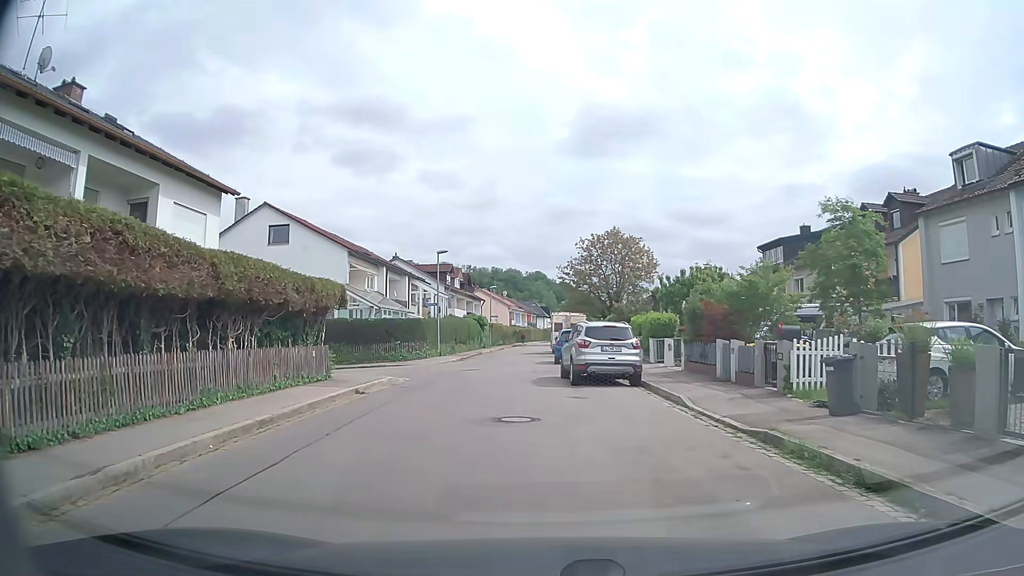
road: tertiary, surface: asphalt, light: Day
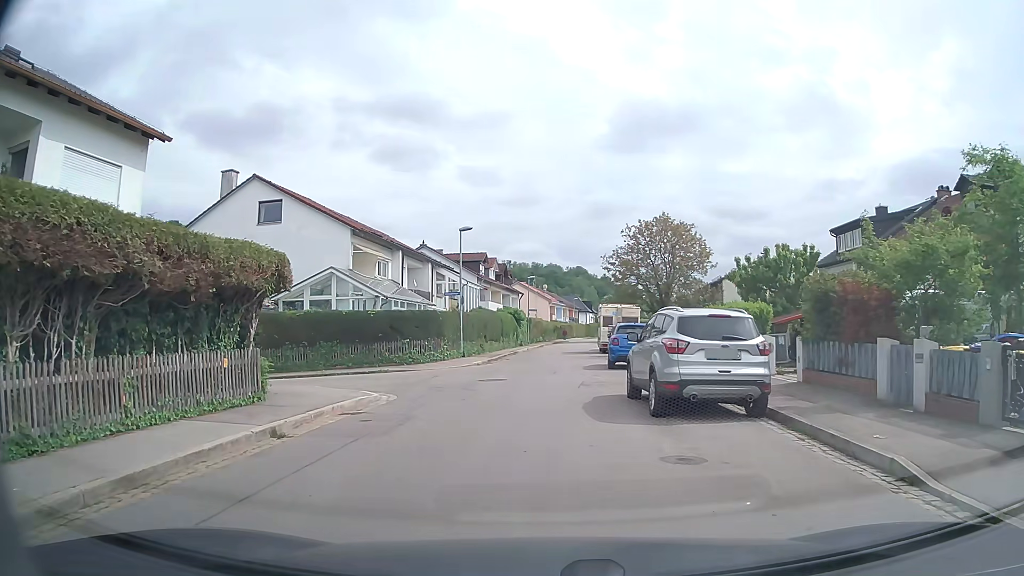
(-0.2, +7.3) m; -3°
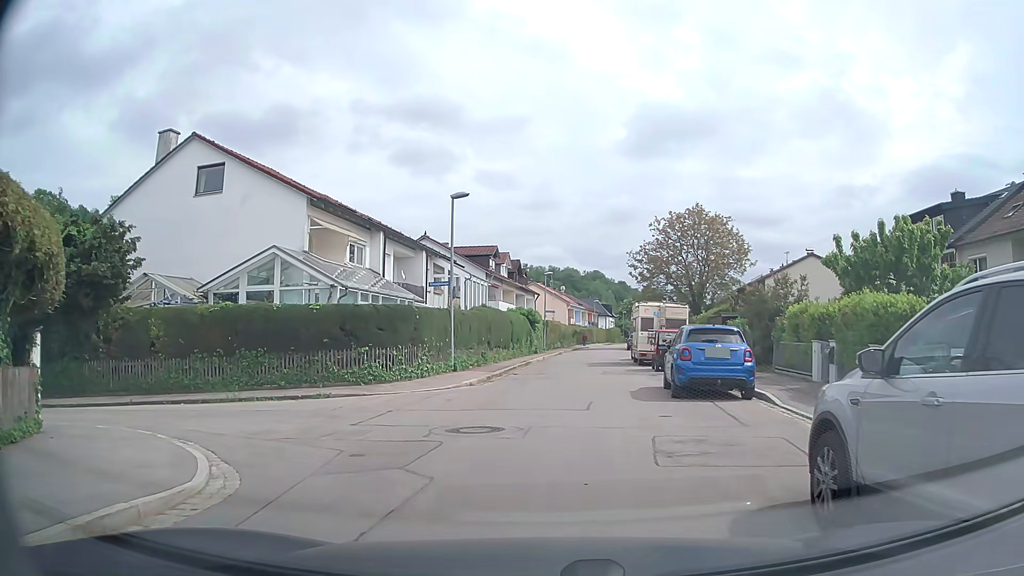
(-0.2, +8.6) m; -2°
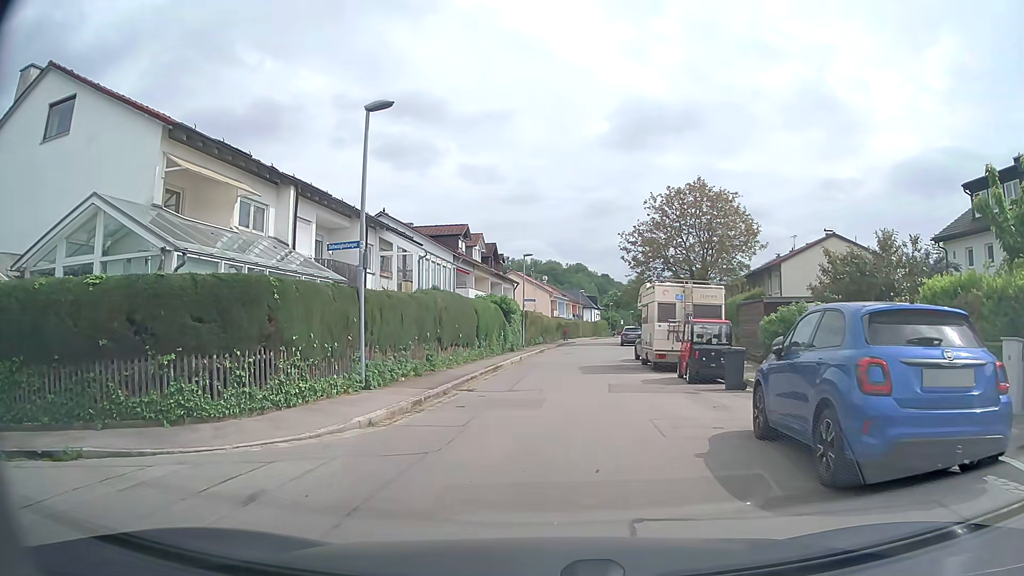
(+0.2, +9.1) m; 0°
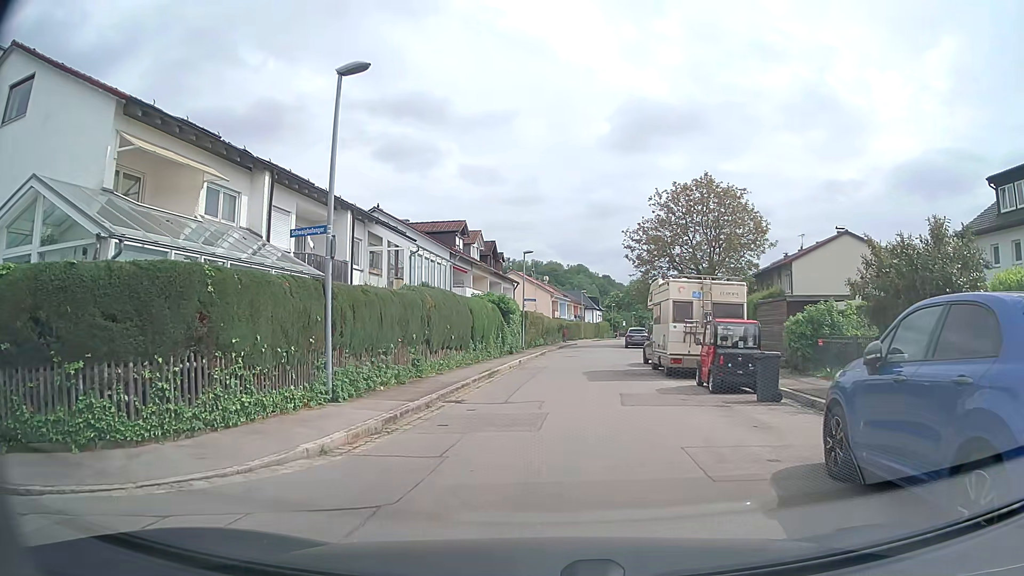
(0.0, +2.3) m; +2°
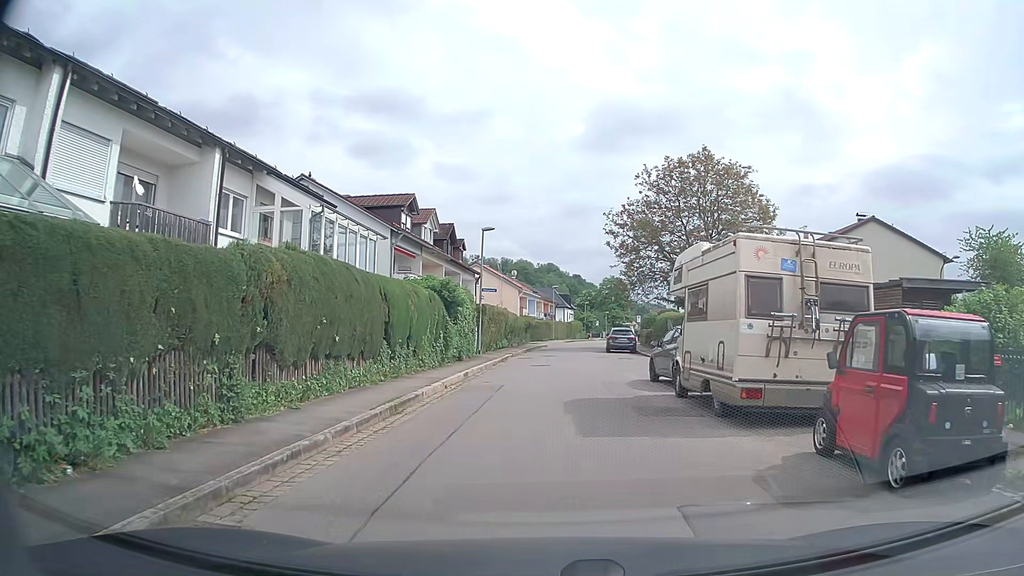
(+0.1, +9.3) m; +2°
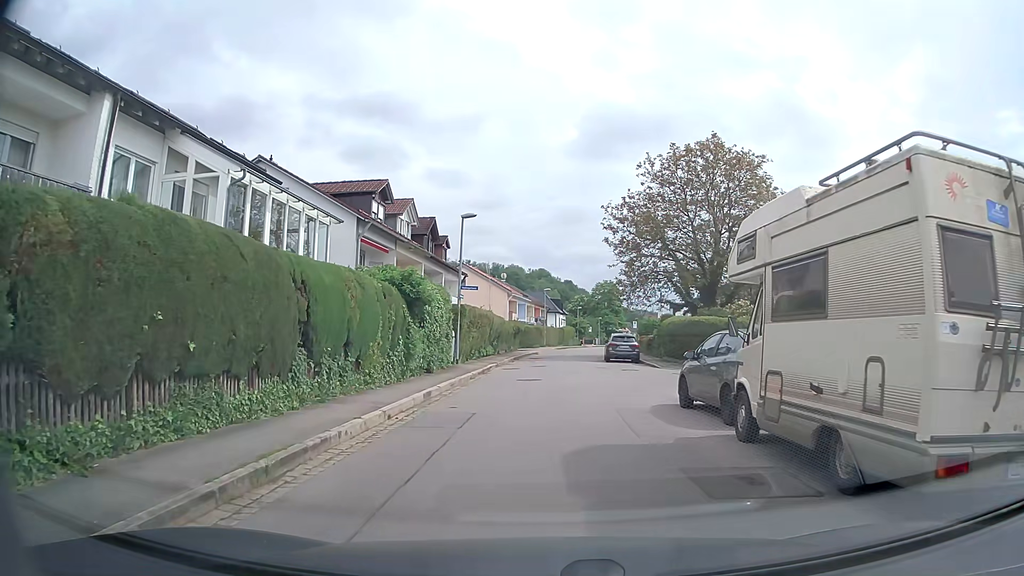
(0.0, +5.2) m; +1°
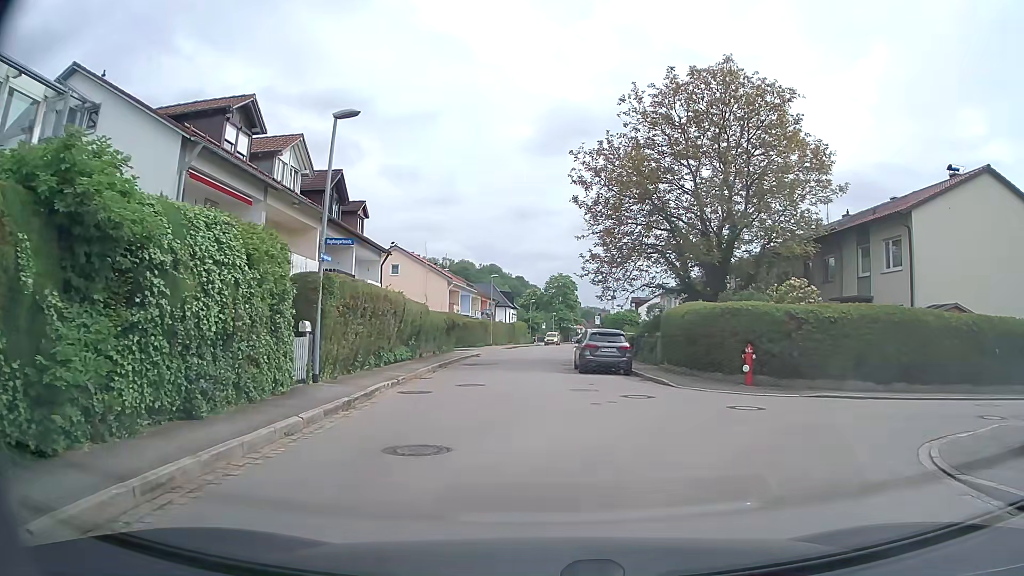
(0.0, +12.7) m; +3°
